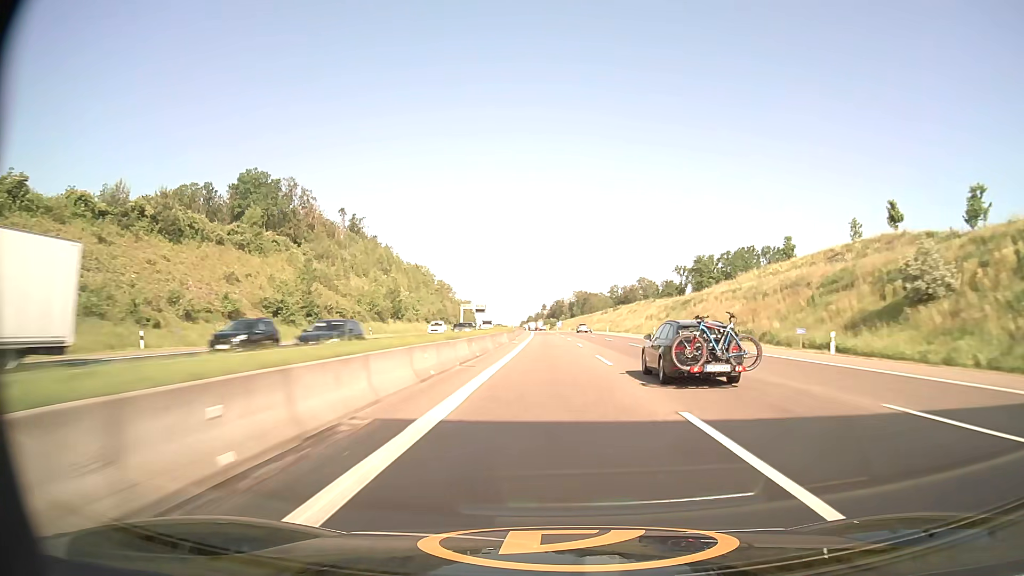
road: motorway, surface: asphalt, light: Day
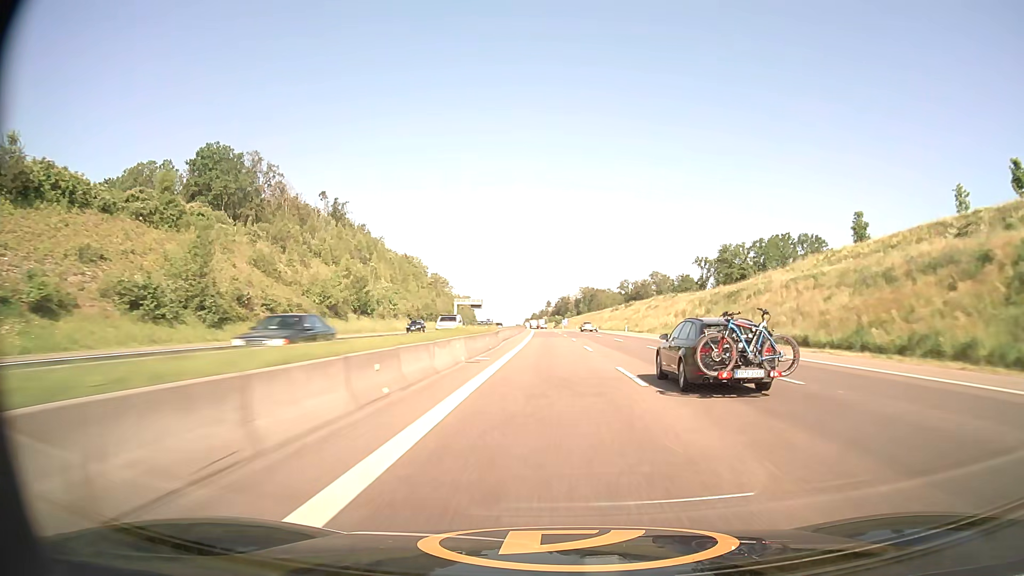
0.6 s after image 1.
(-0.1, +25.8) m; 0°
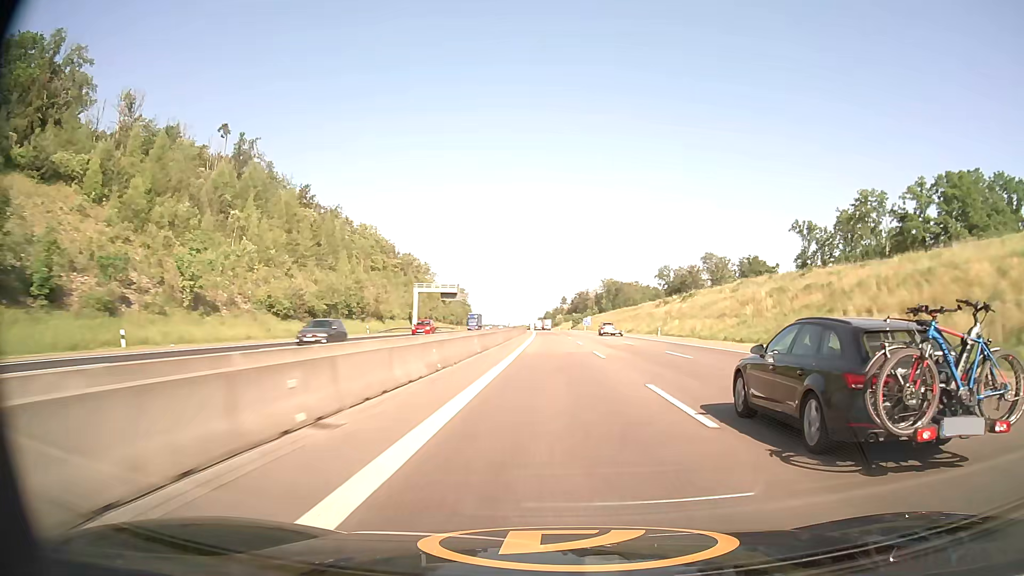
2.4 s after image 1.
(-0.9, +77.4) m; -1°
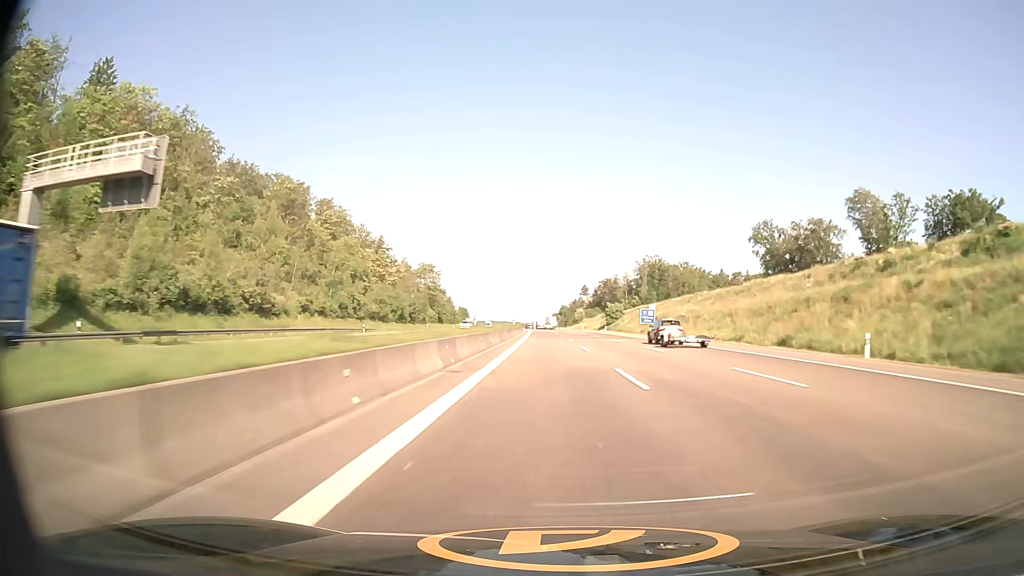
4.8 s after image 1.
(-1.0, +103.1) m; -1°
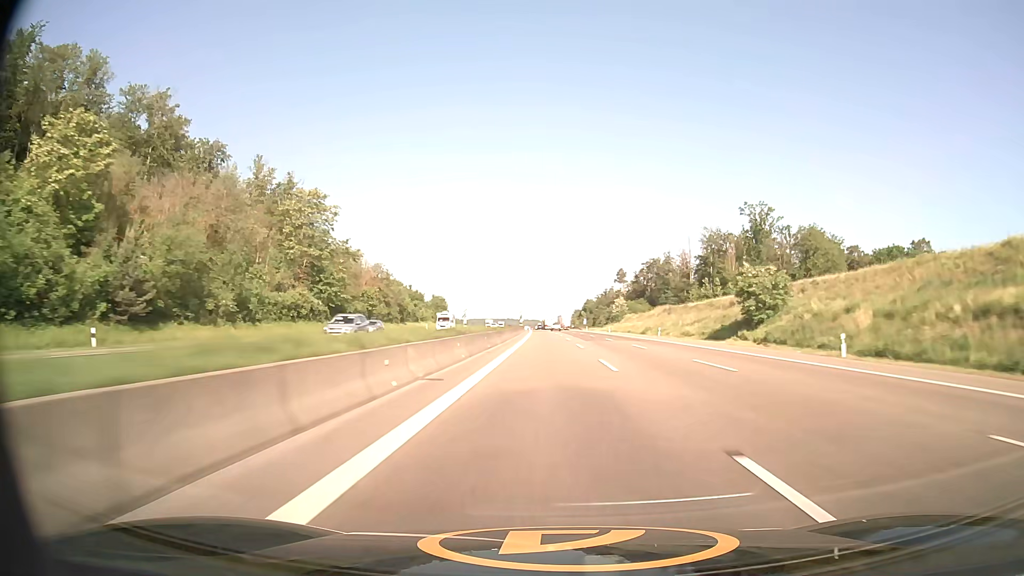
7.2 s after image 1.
(-1.7, +102.1) m; -2°
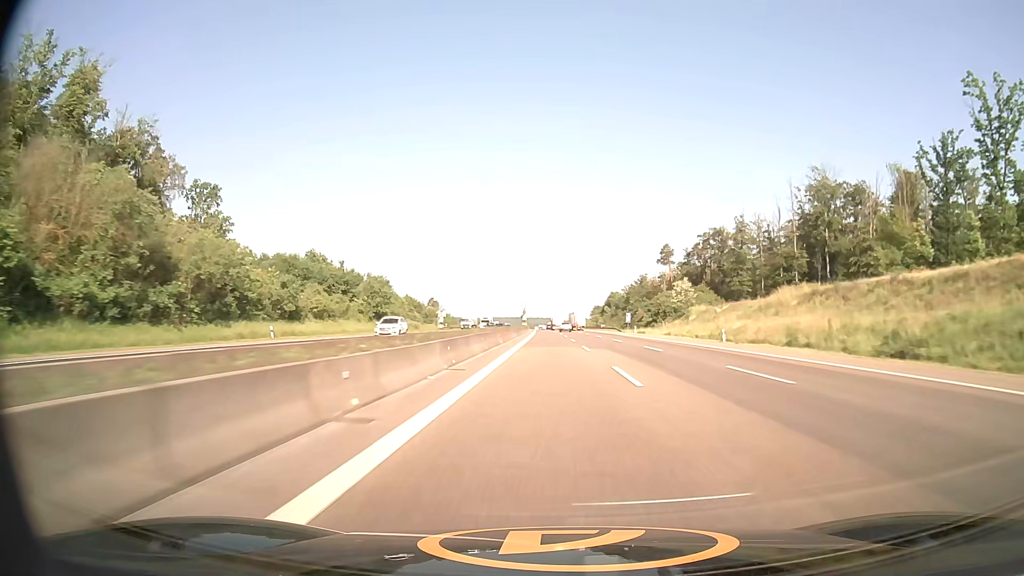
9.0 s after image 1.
(-0.7, +76.4) m; -1°
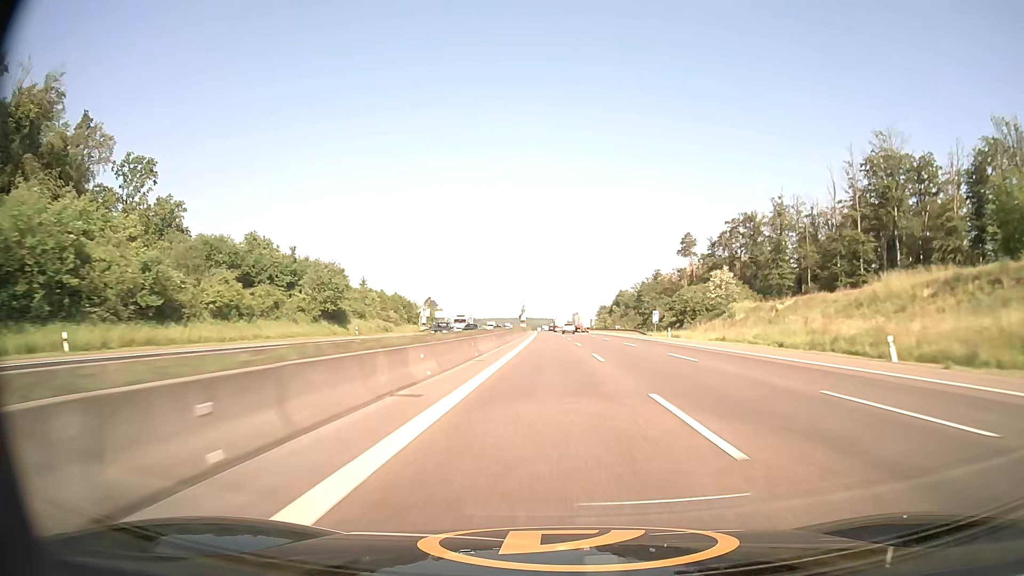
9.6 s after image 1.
(-0.1, +25.5) m; 0°
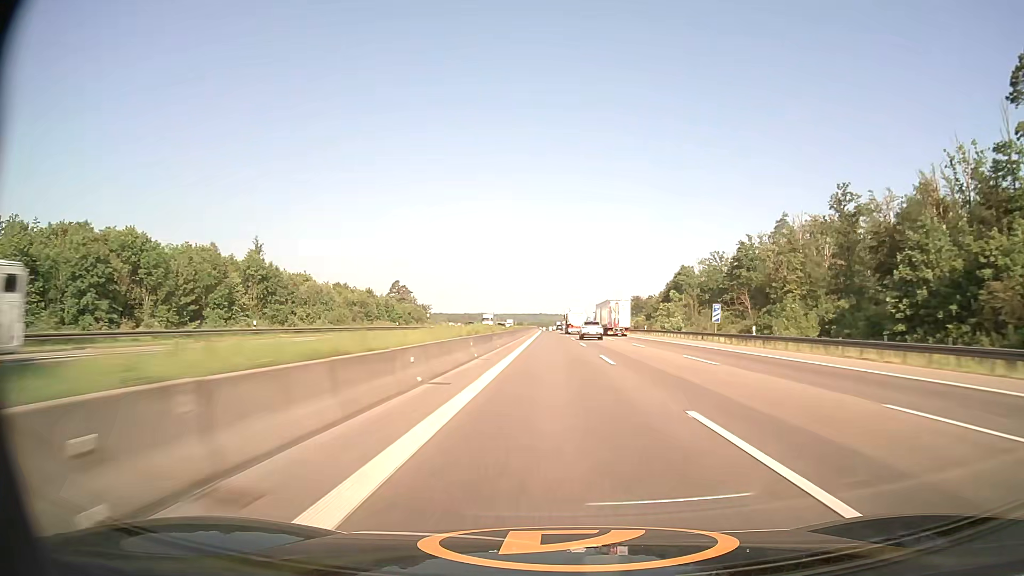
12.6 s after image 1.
(-1.8, +128.2) m; -1°
(0, +10) (0, +20) (0, +30) (0, +40) (0, +50) (0, +60) (0, +70) (0, +80) (0, +90) (0, +100) m
